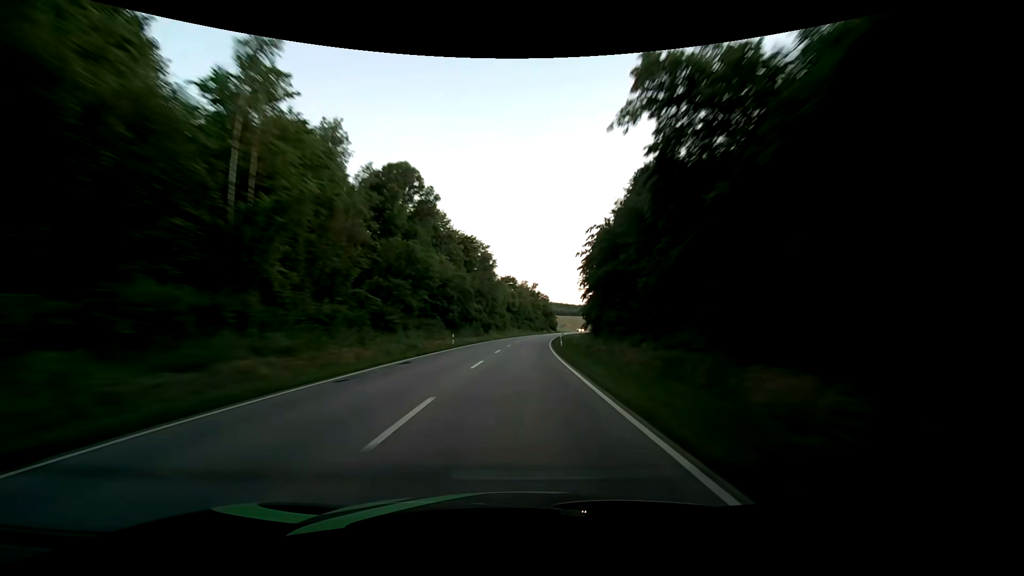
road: secondary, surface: asphalt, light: Sunrise
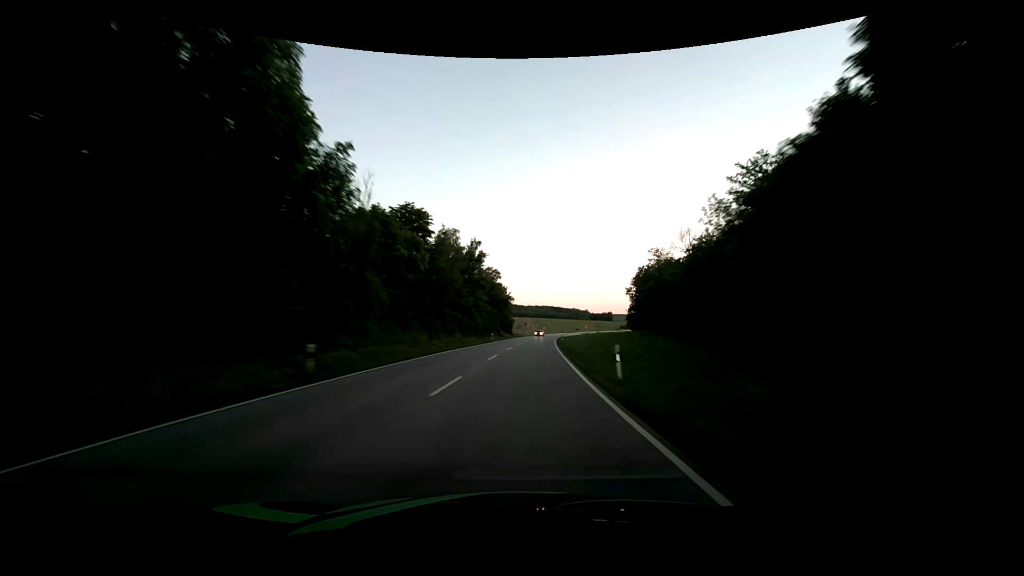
(+3.8, +78.9) m; +6°
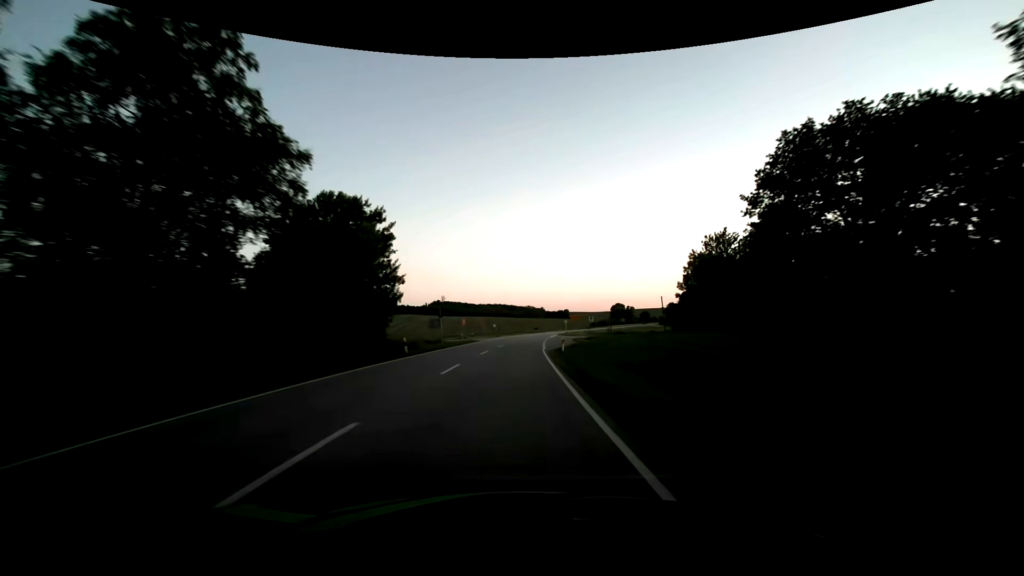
(+4.5, +78.8) m; +5°
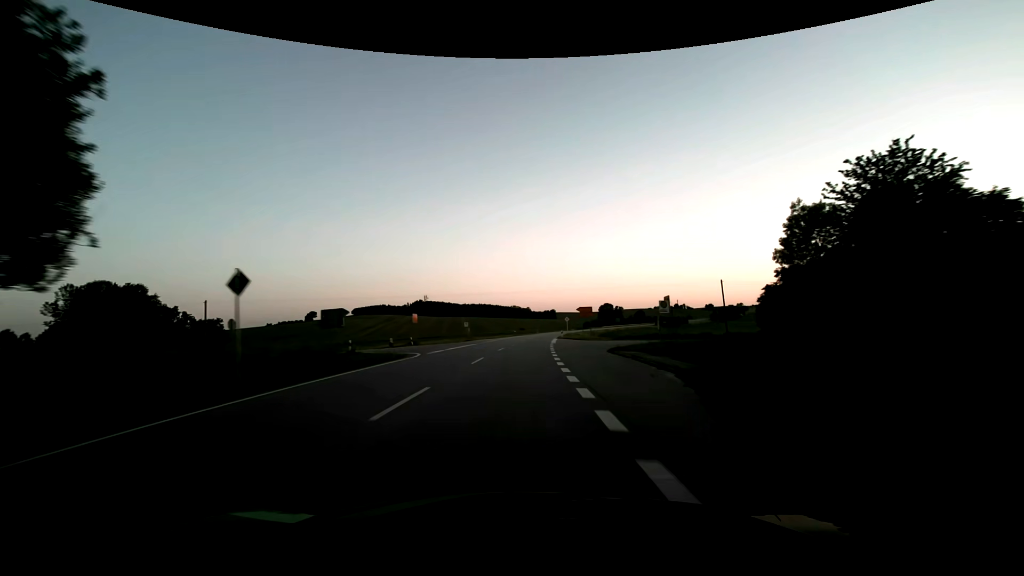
(+0.5, +31.6) m; +2°
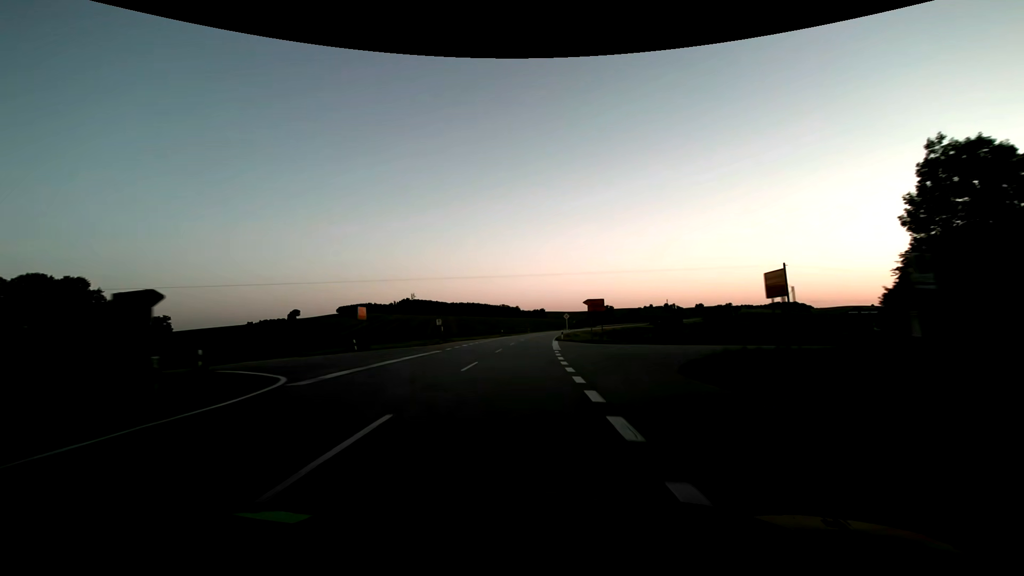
(+0.2, +15.8) m; +1°
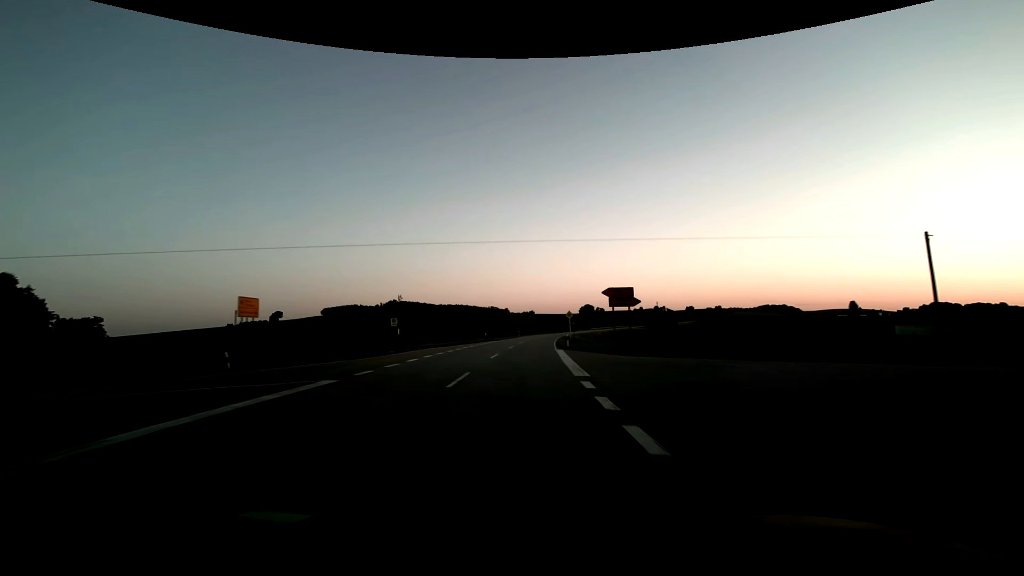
(+0.1, +15.8) m; +1°
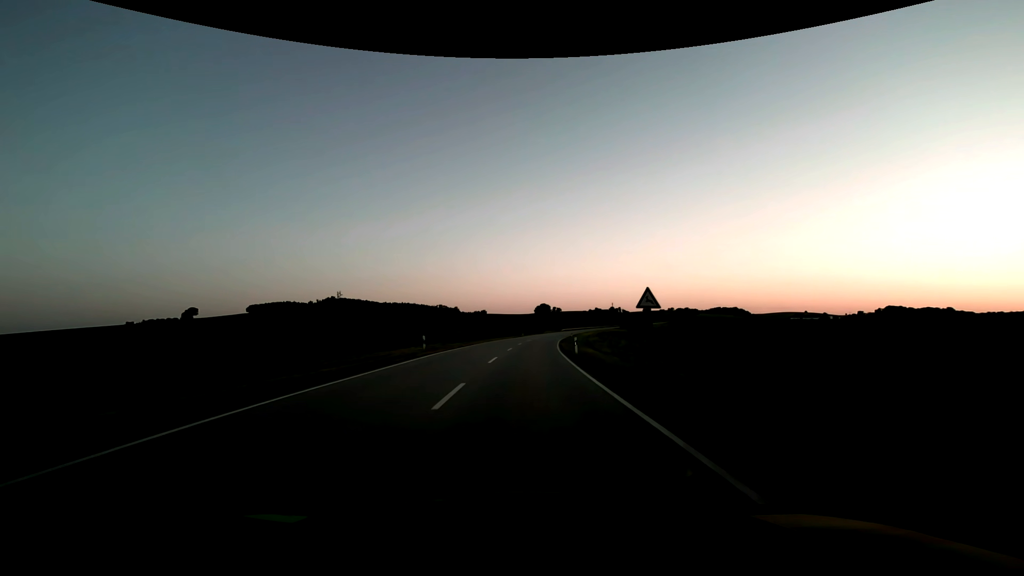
(+2.7, +63.2) m; +5°
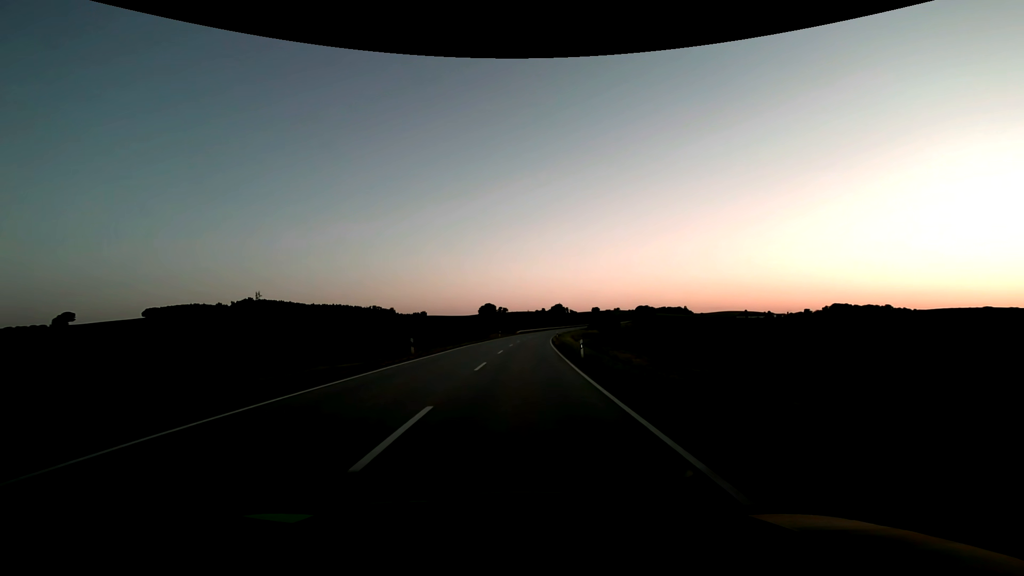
(+3.3, +63.2) m; +6°
(0, +10) (0, +20) (+1, +30) (+1, +40) (+2, +50) (+2, +60) (+3, +70) (+4, +80) (+5, +90) (+6, +100) m
